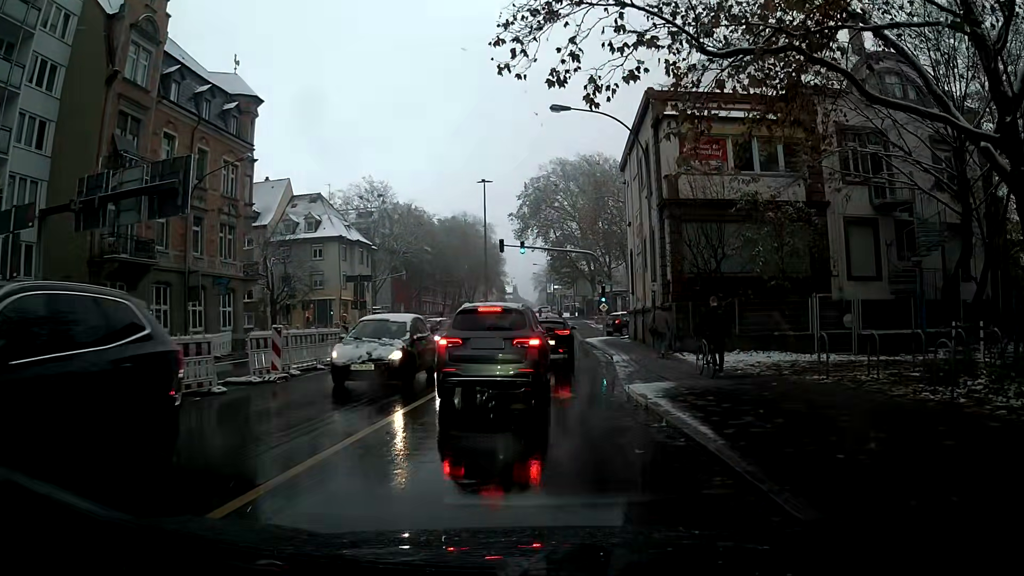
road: secondary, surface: asphalt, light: Day
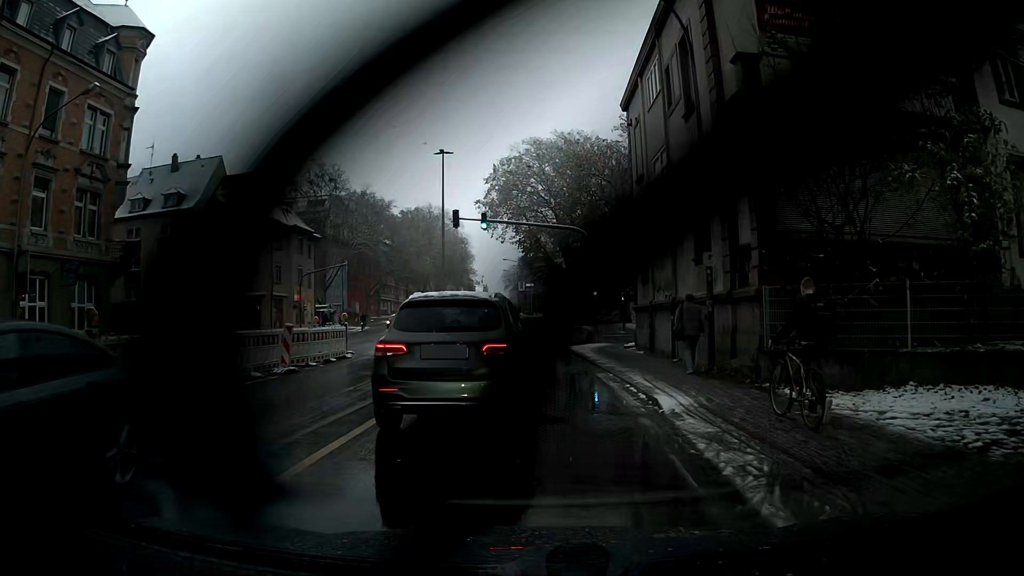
(+0.2, +11.8) m; +2°
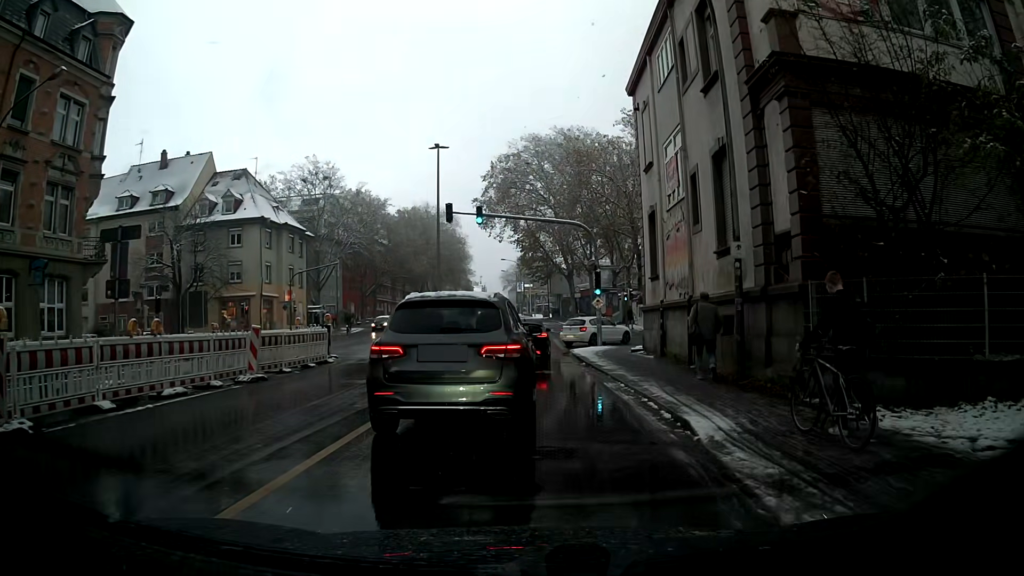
(0.0, +2.1) m; +1°
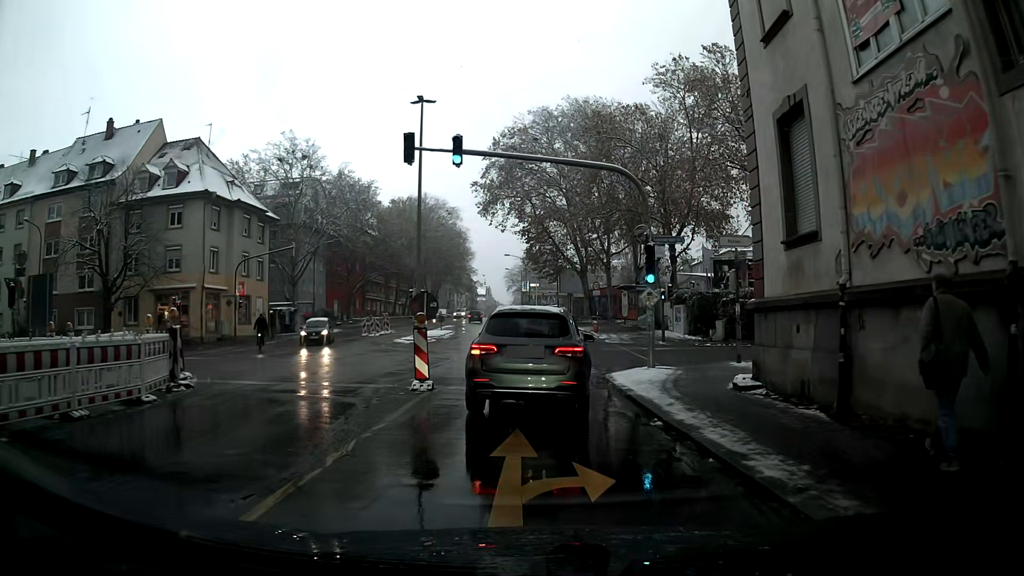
(+0.1, +12.0) m; +1°
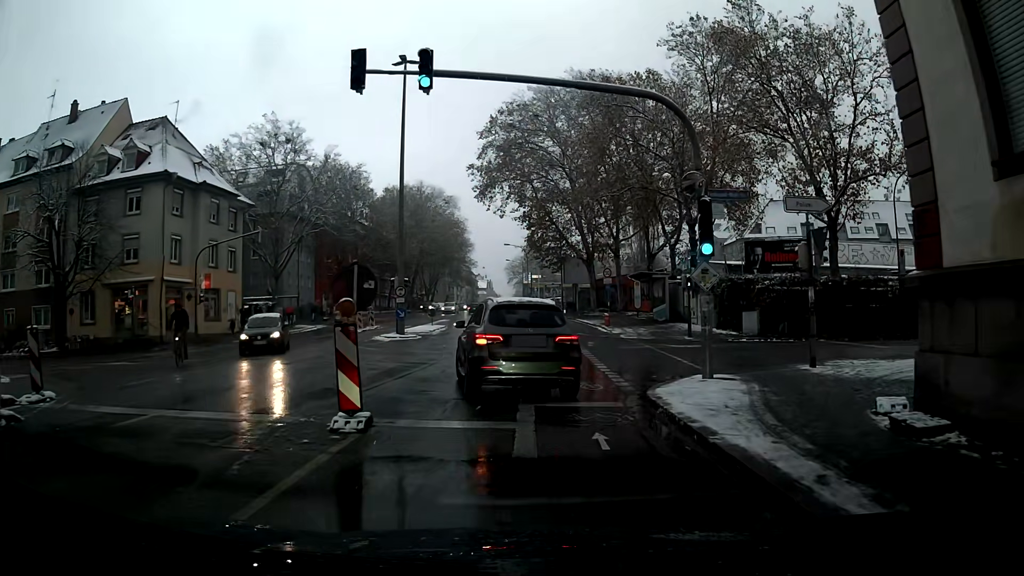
(0.0, +5.8) m; -1°
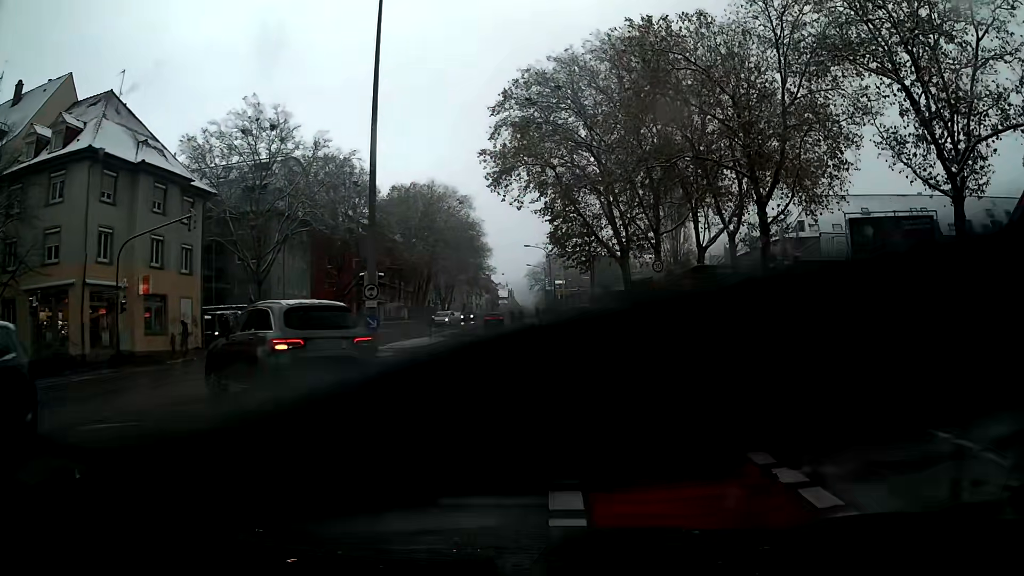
(-0.2, +10.3) m; -2°
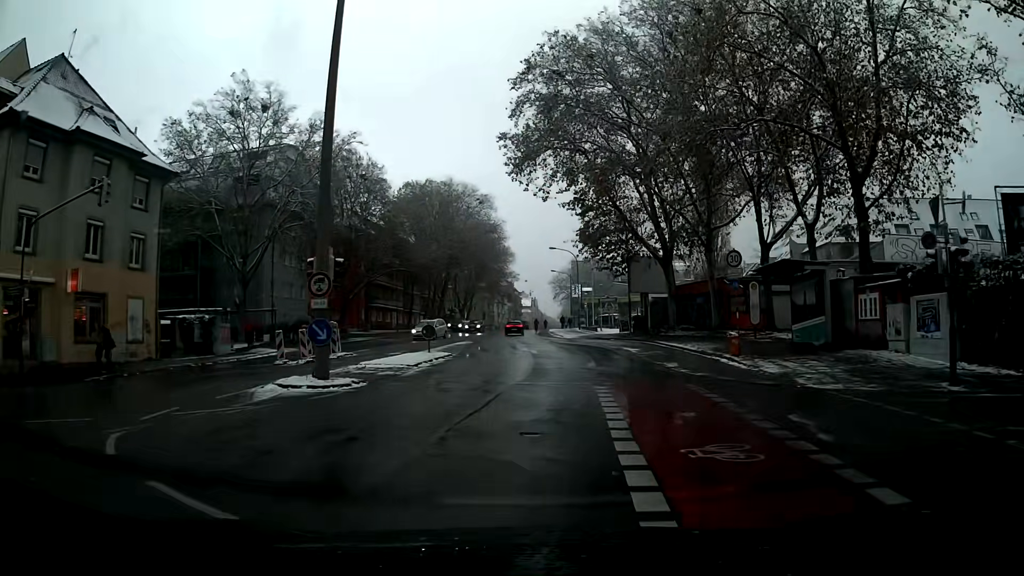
(-0.1, +8.4) m; -1°
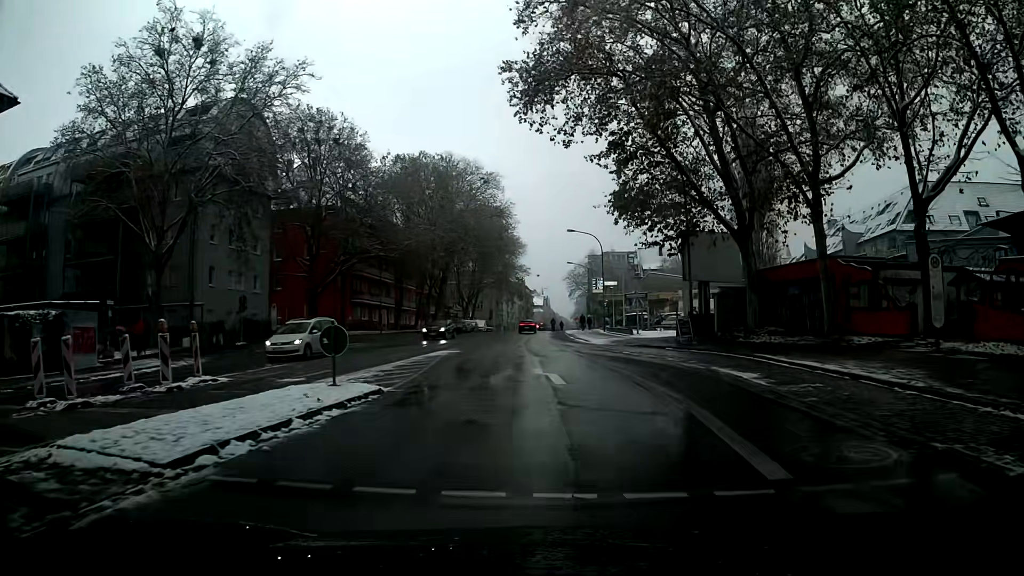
(-0.1, +15.4) m; -1°
(0, +10) (0, +20) (0, +30) (0, +40) (0, +50) (0, +60) (0, +70) (+1, +80) (+1, +90) (+2, +100) m
